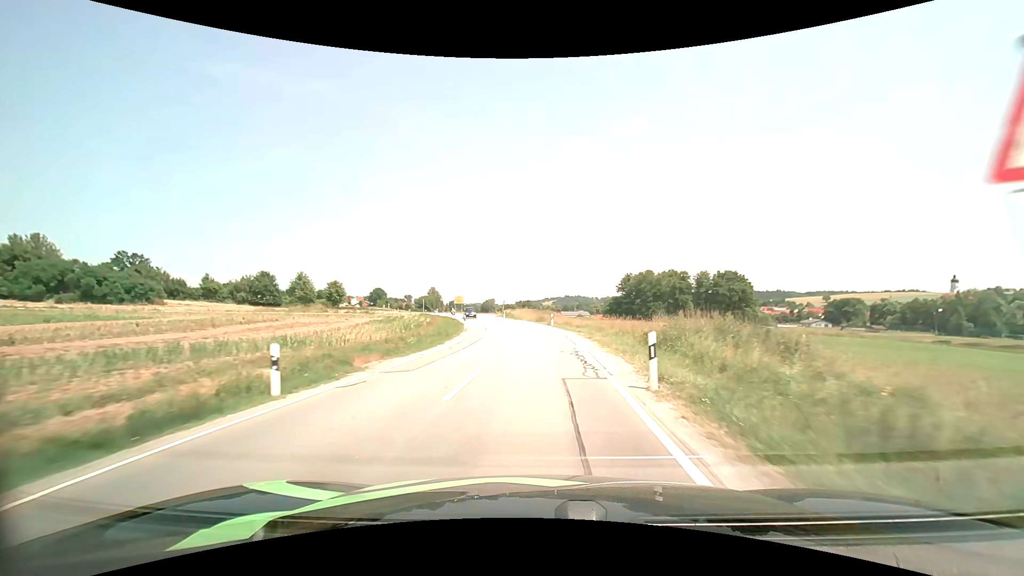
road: secondary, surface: asphalt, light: Day
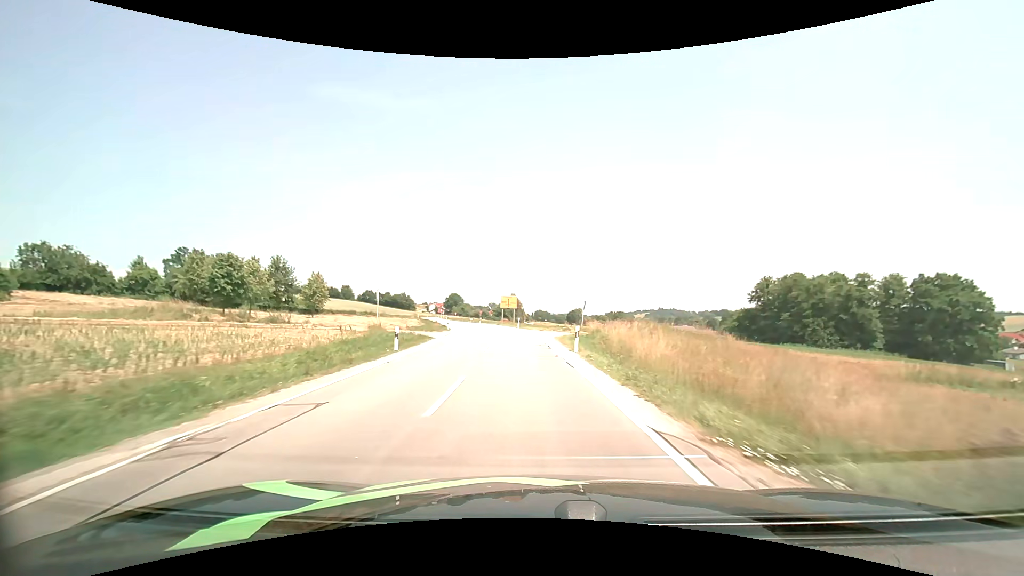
(-2.0, +49.8) m; -9°
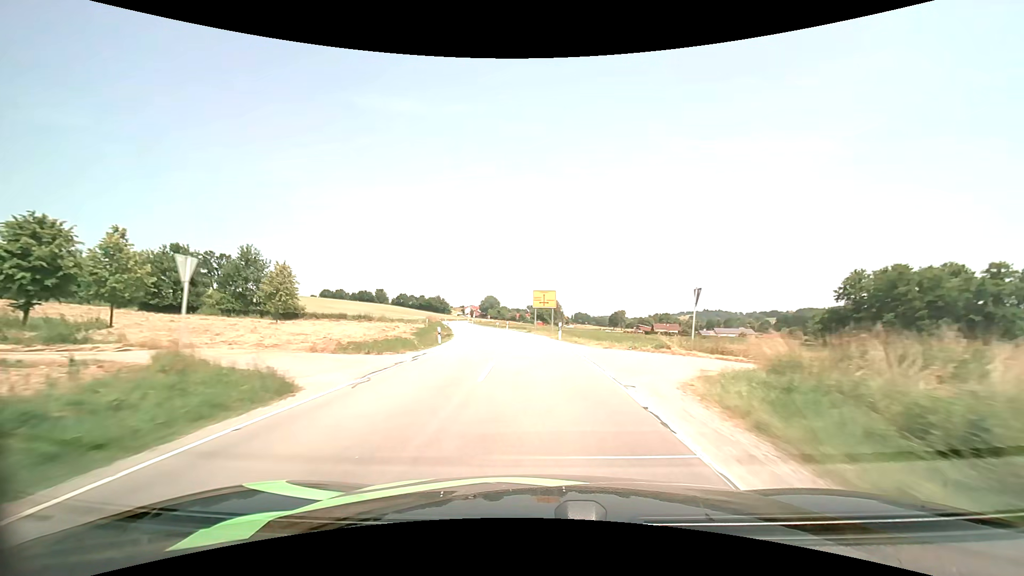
(-0.9, +20.6) m; -5°
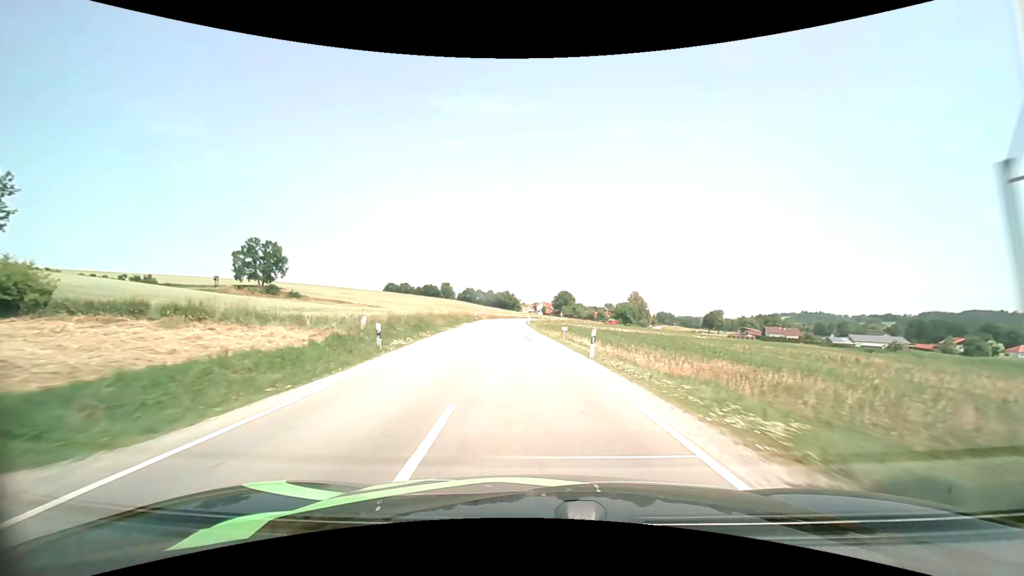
(-2.8, +43.2) m; -8°
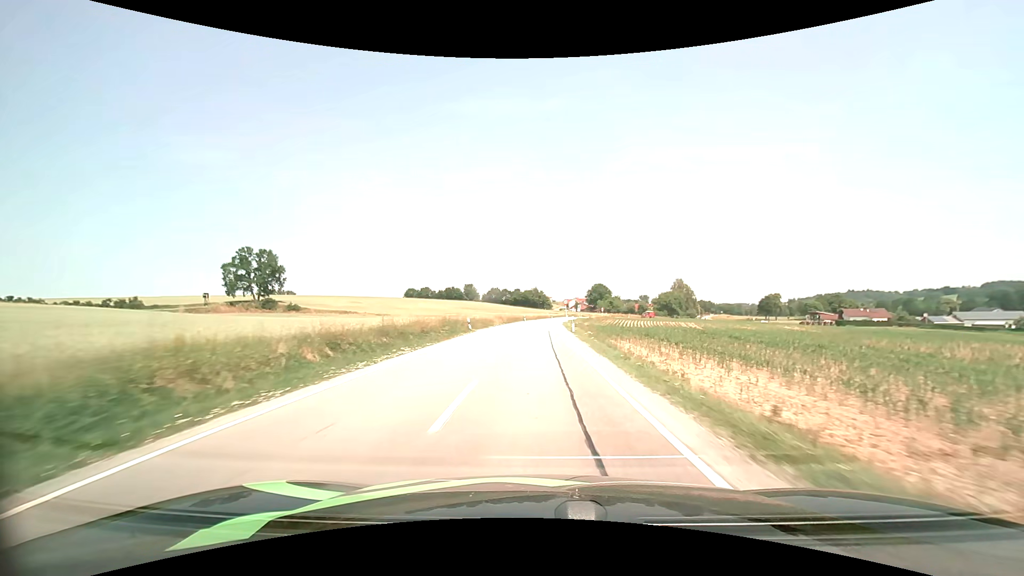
(-1.7, +33.6) m; -4°
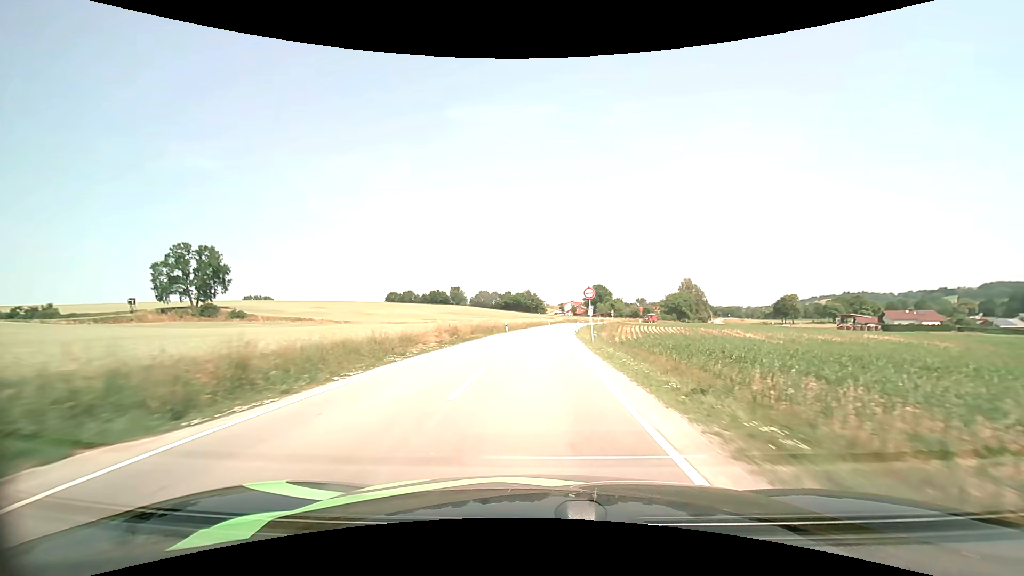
(+0.1, +33.5) m; +1°
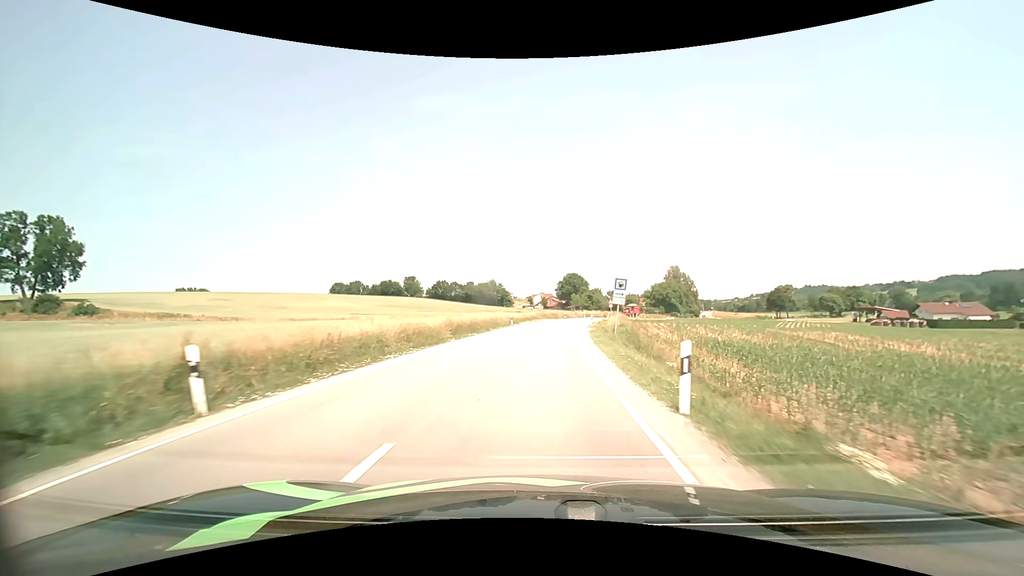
(+1.2, +42.6) m; +4°
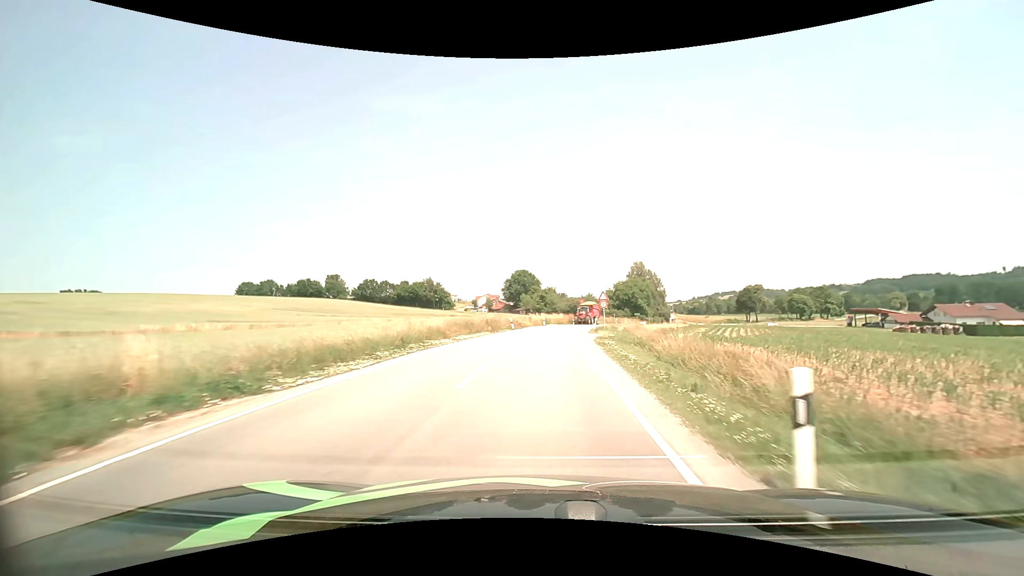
(+2.0, +39.9) m; +6°
(0, +10) (+1, +20) (+1, +30) (+2, +40) (+4, +50) (+5, +60) (+7, +70) (+9, +79) (+12, +89) (+14, +99) m
